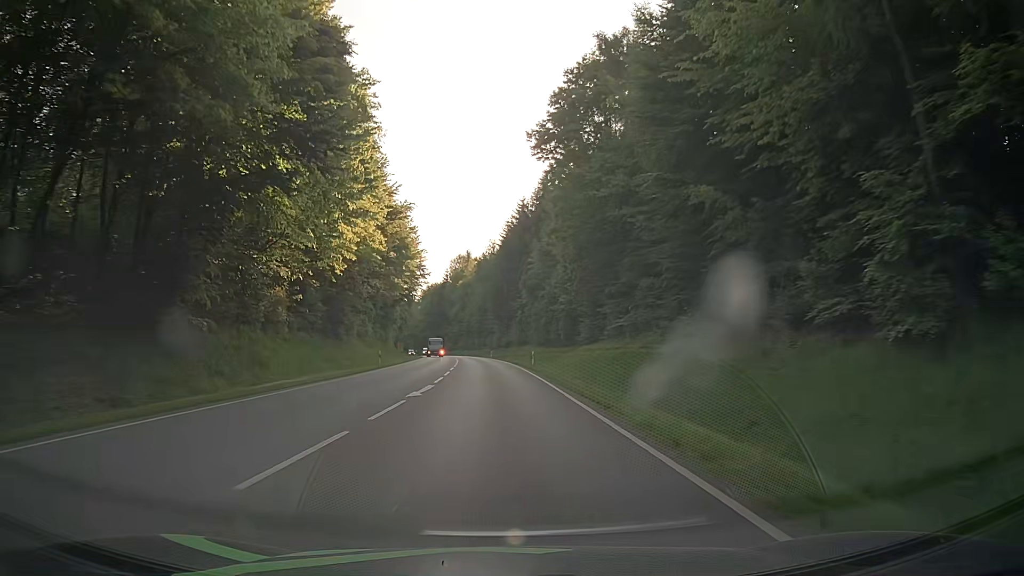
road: secondary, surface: asphalt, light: Day
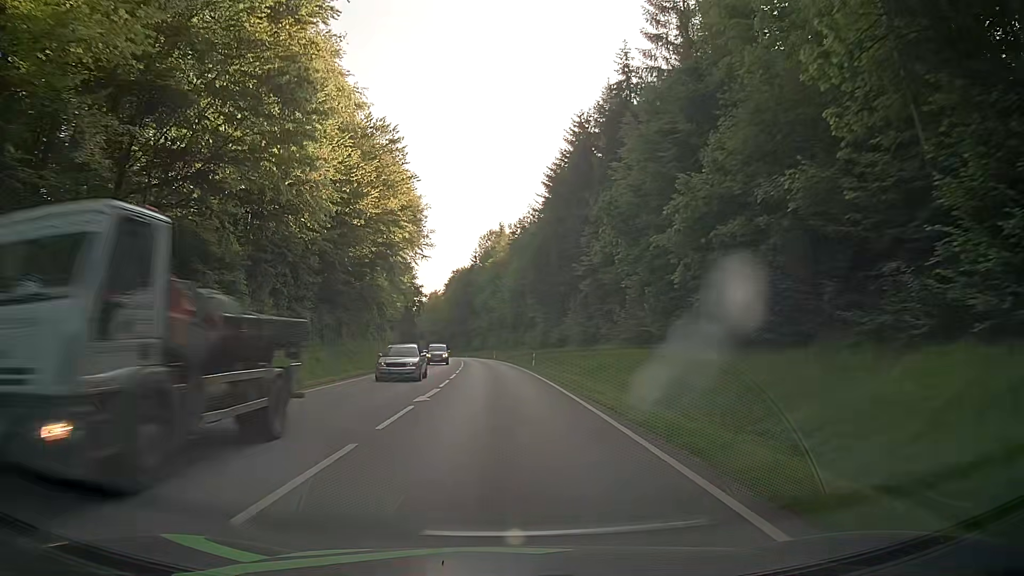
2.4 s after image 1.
(-1.3, +43.3) m; -4°
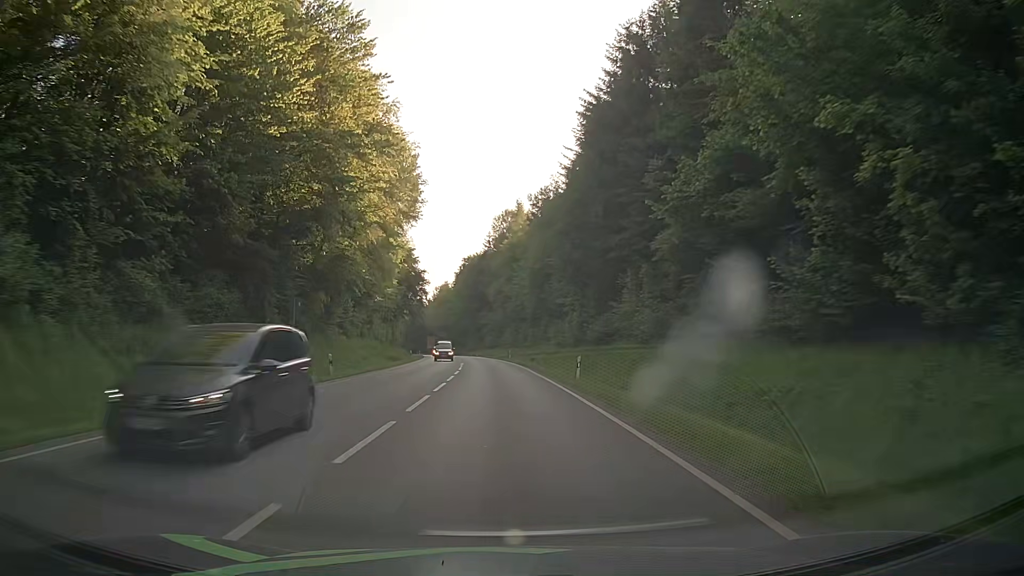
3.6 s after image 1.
(-0.1, +21.6) m; -1°
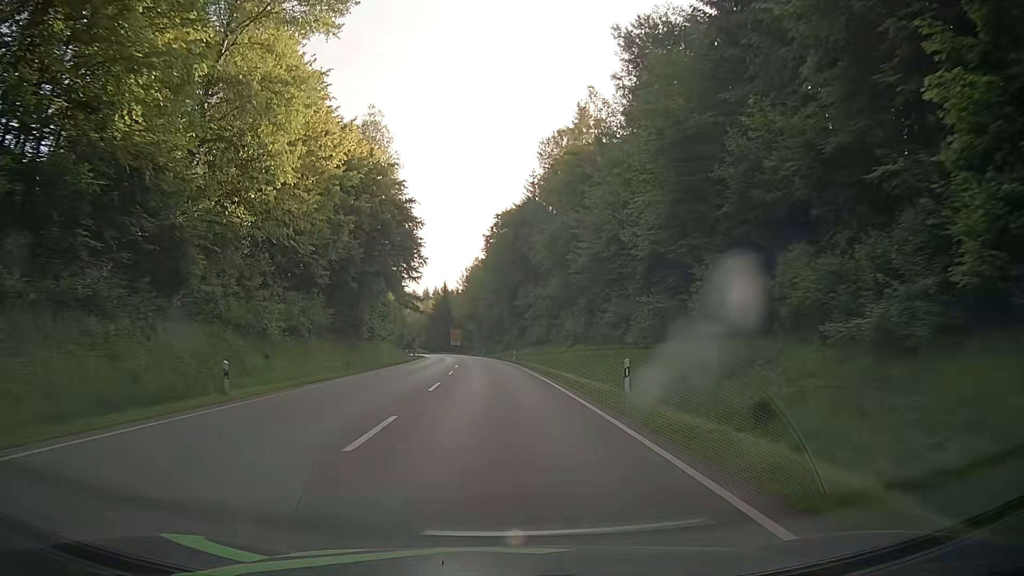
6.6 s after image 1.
(-1.3, +54.0) m; -3°
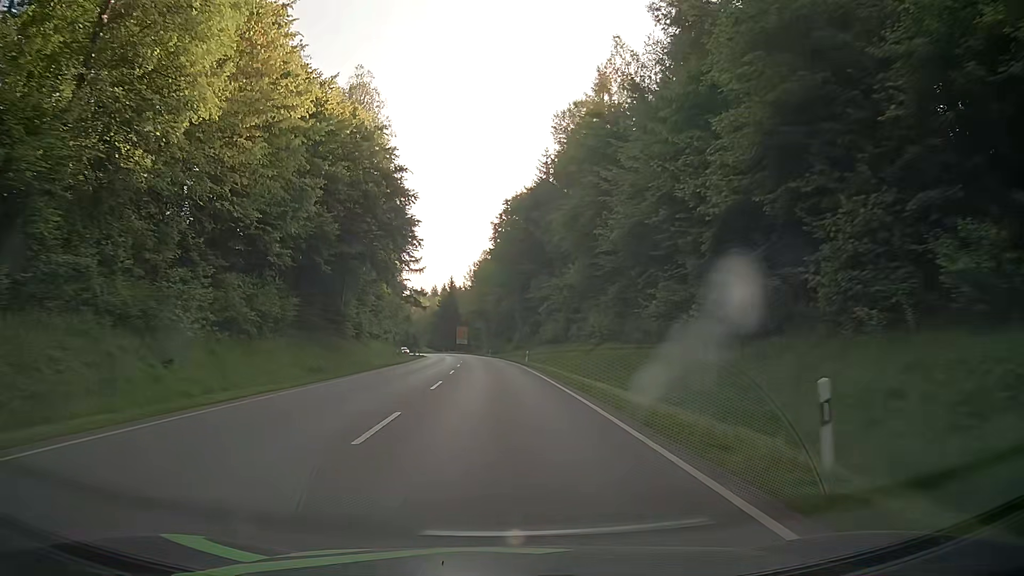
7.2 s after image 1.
(-0.1, +10.8) m; -1°
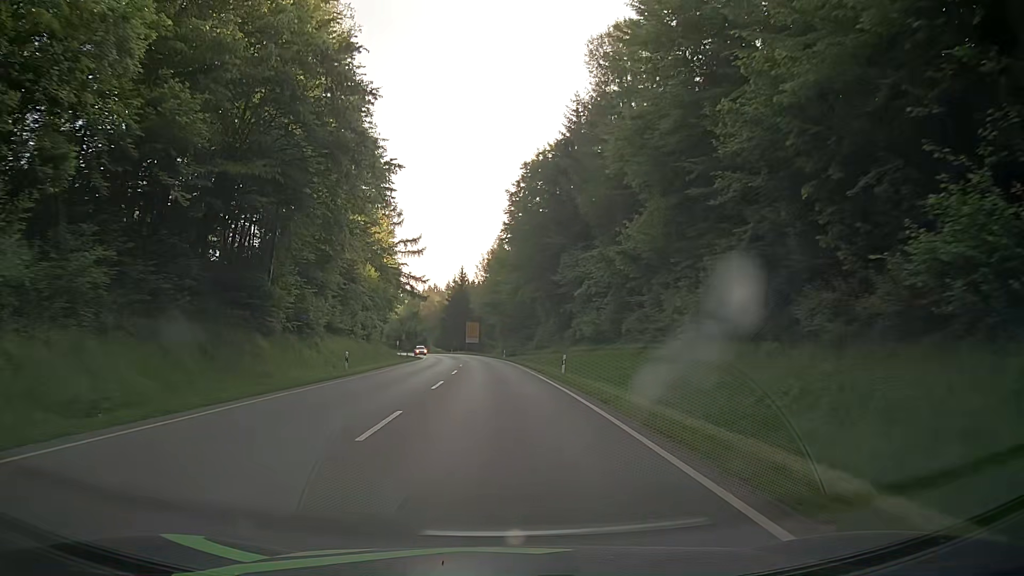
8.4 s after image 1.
(-0.3, +21.6) m; -1°
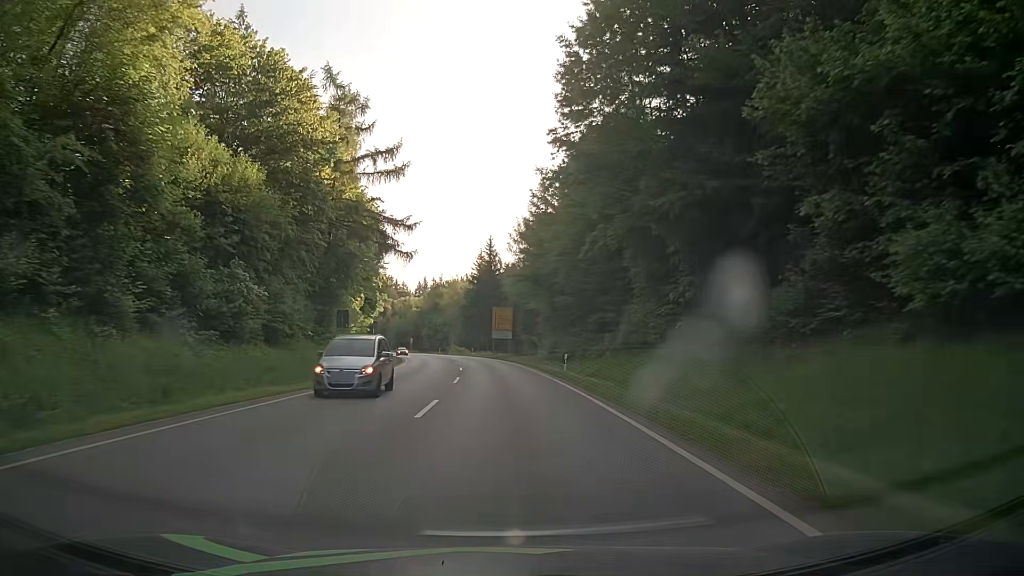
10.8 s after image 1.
(-1.1, +43.3) m; -3°
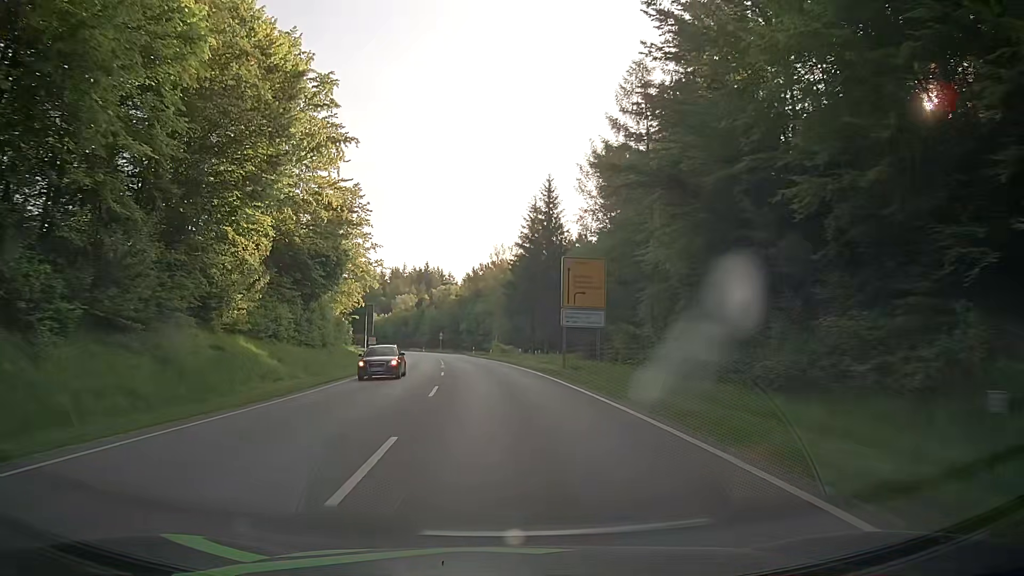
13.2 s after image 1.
(-1.5, +43.2) m; -4°
(0, +10) (-1, +20) (-1, +30) (-2, +40) (-3, +50) (-4, +60) (-6, +70) (-7, +80) (-9, +89) (-11, +99) m
